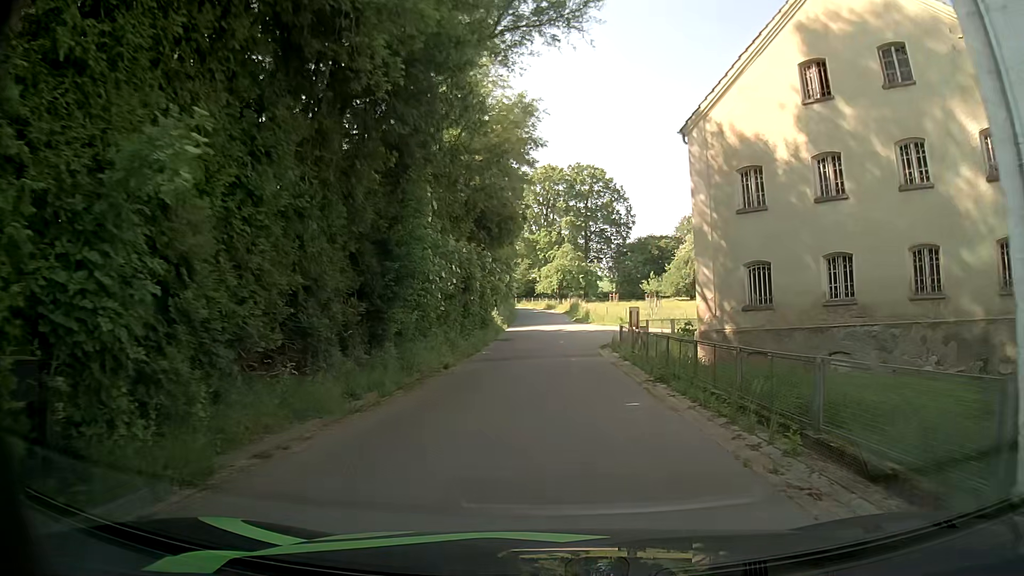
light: Day
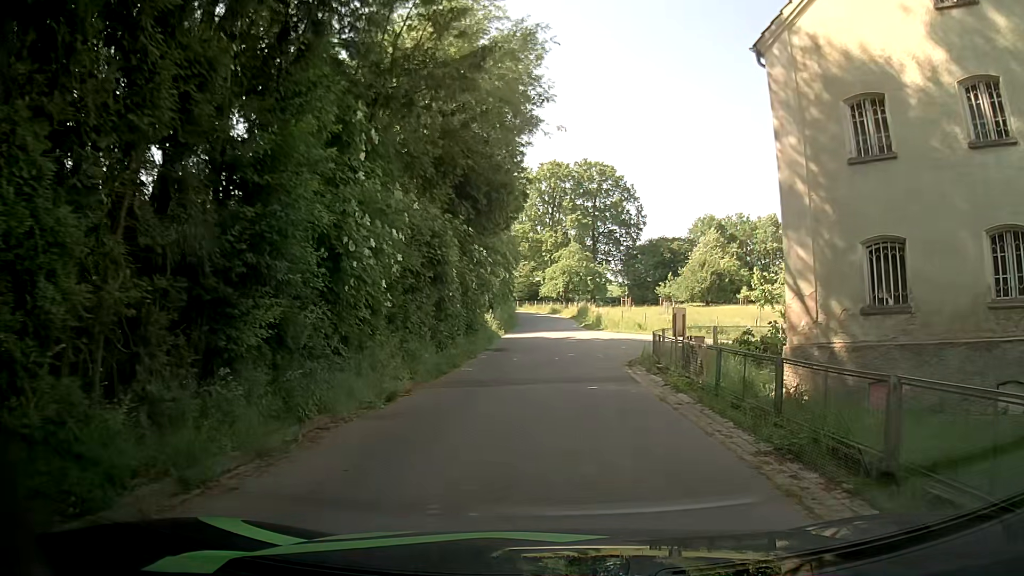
(-0.1, +7.4) m; -1°
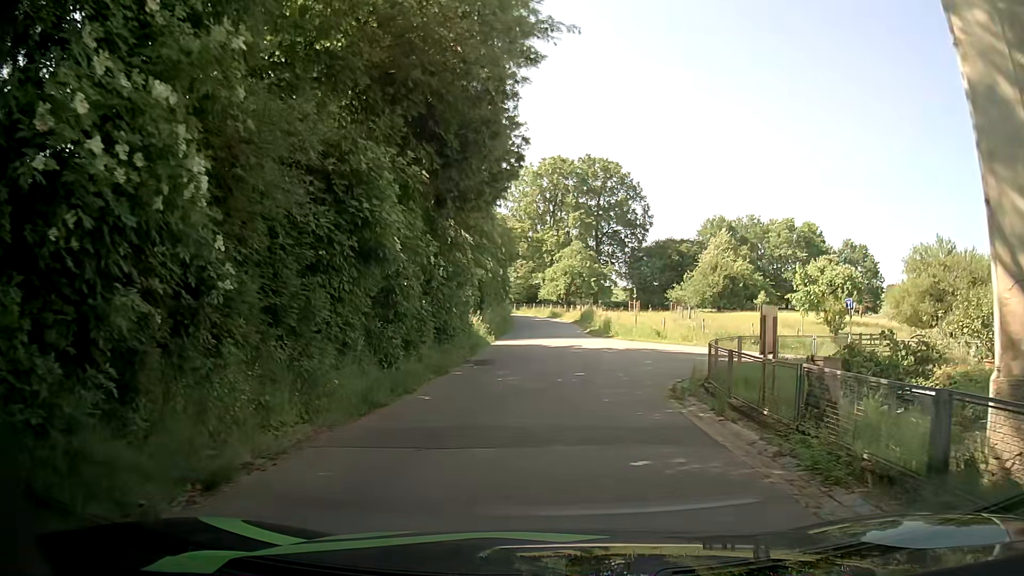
(+0.1, +6.7) m; 0°
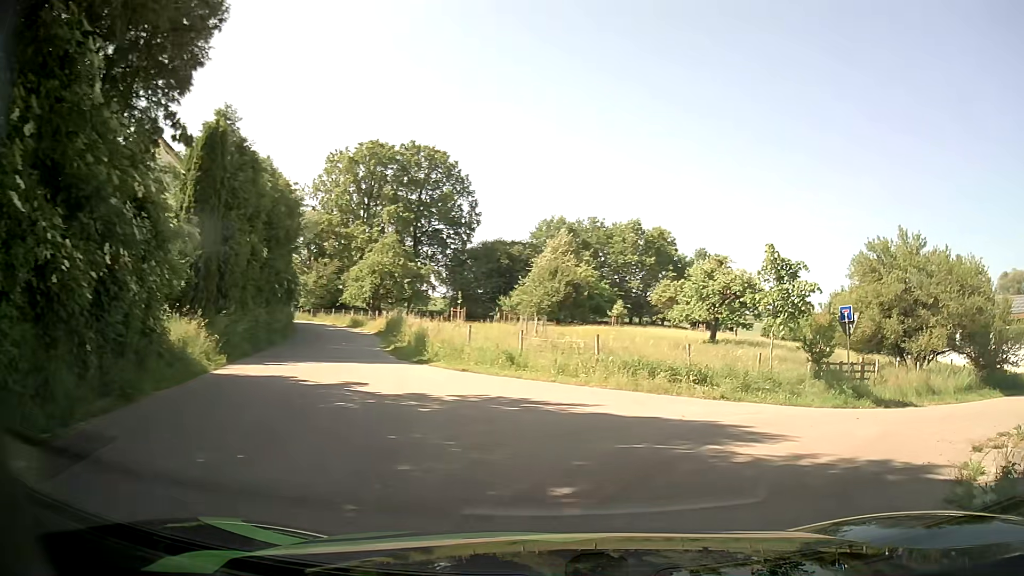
(+1.1, +14.5) m; +17°
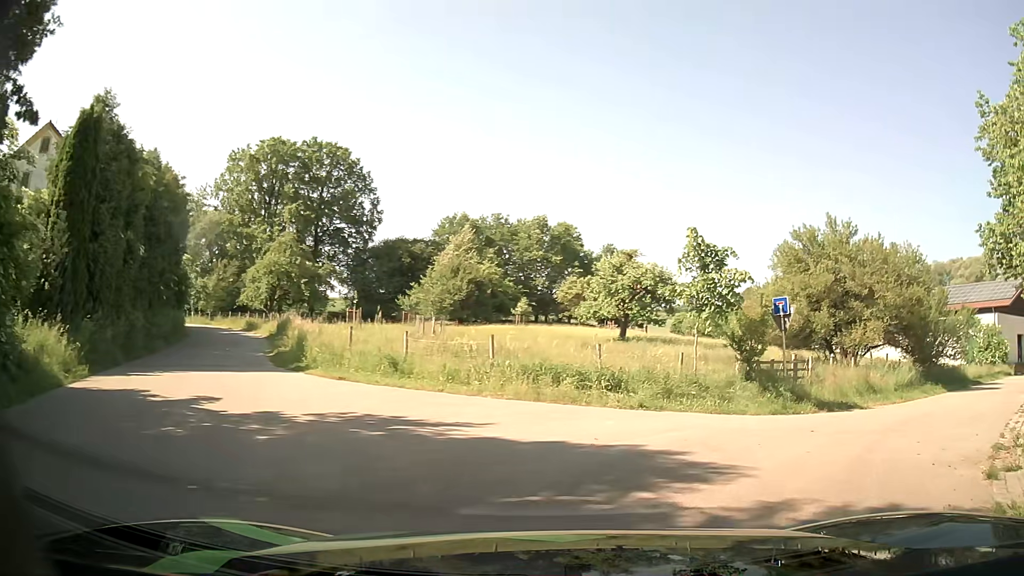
(+0.2, +2.4) m; +8°
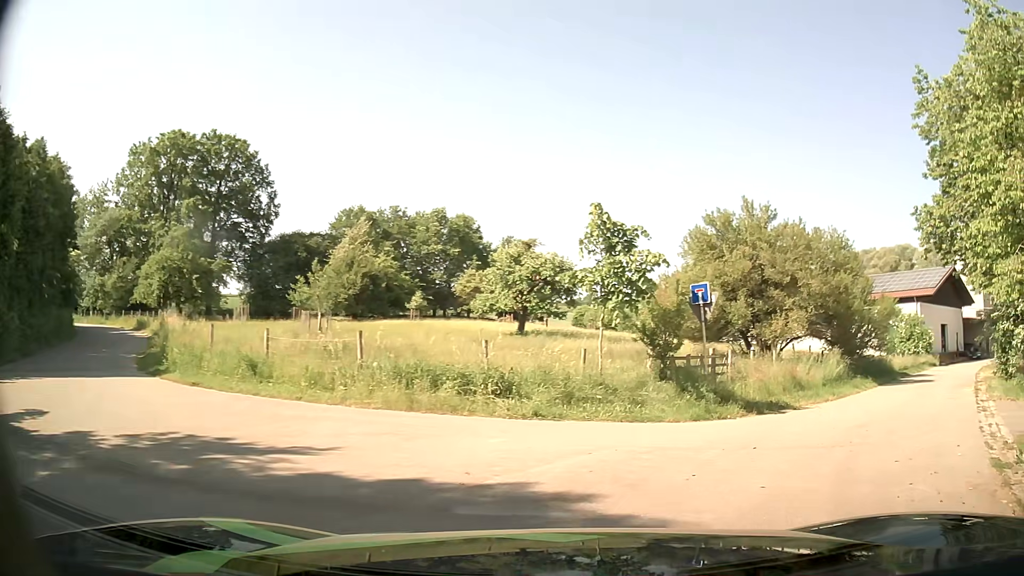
(+0.2, +2.3) m; +7°
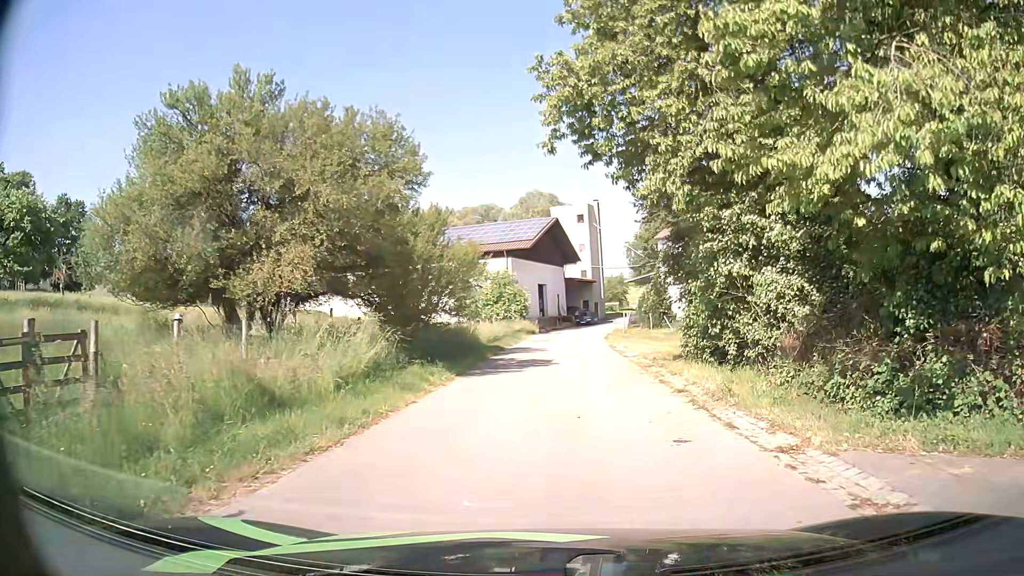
(+5.1, +11.5) m; +36°
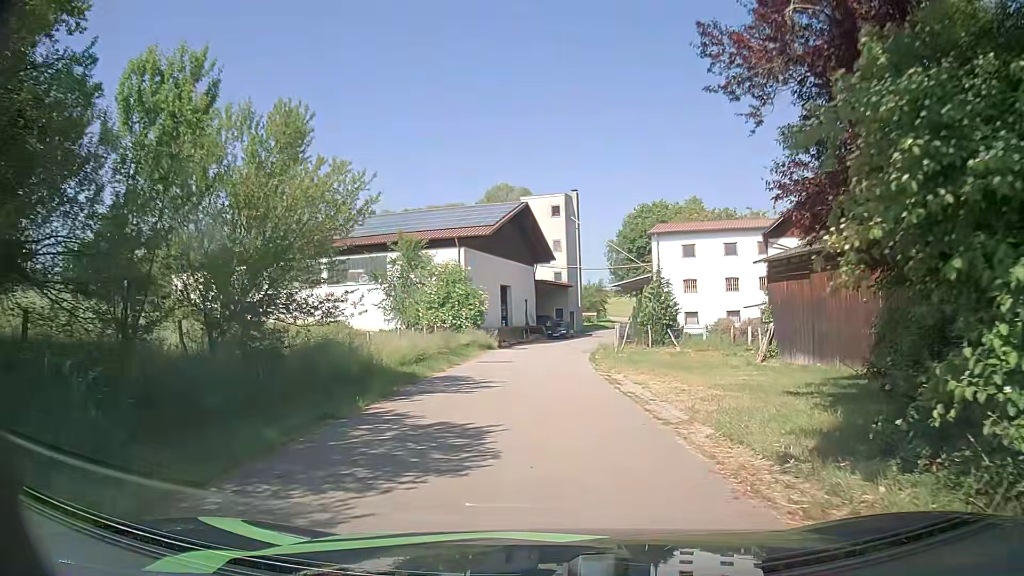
(+0.4, +13.3) m; +4°
